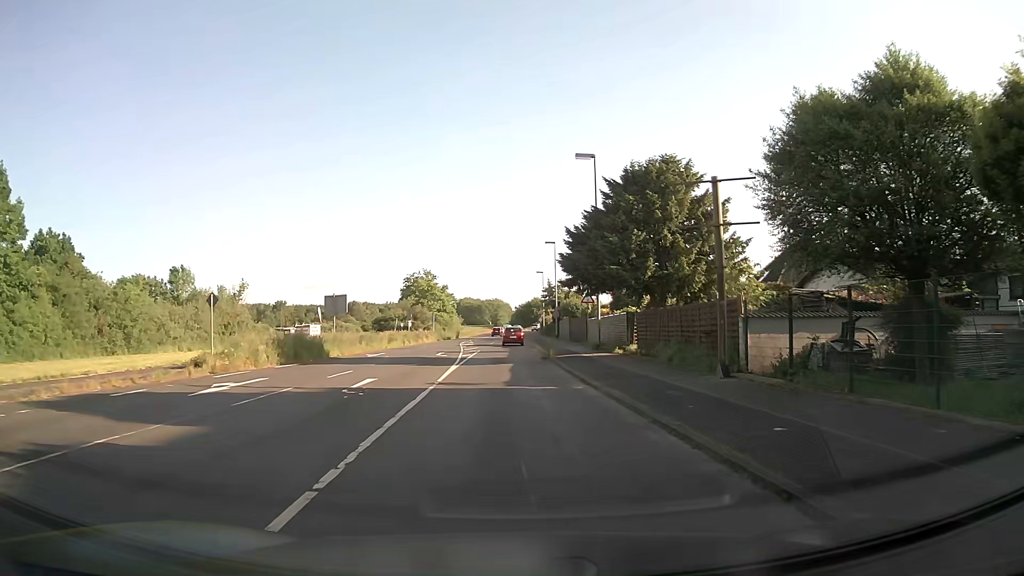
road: unclassified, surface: asphalt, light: Day
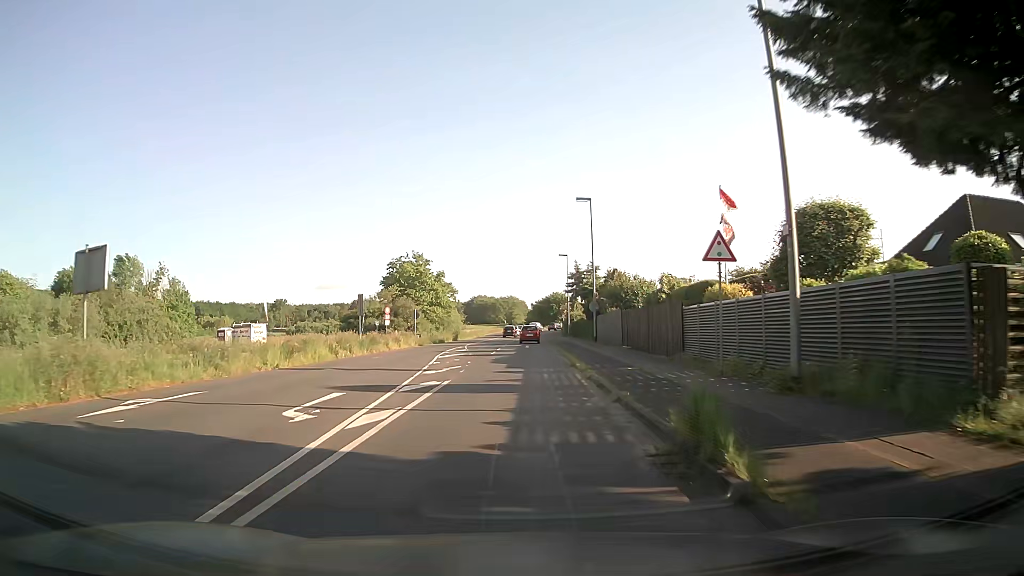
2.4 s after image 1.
(-0.1, +24.9) m; -1°
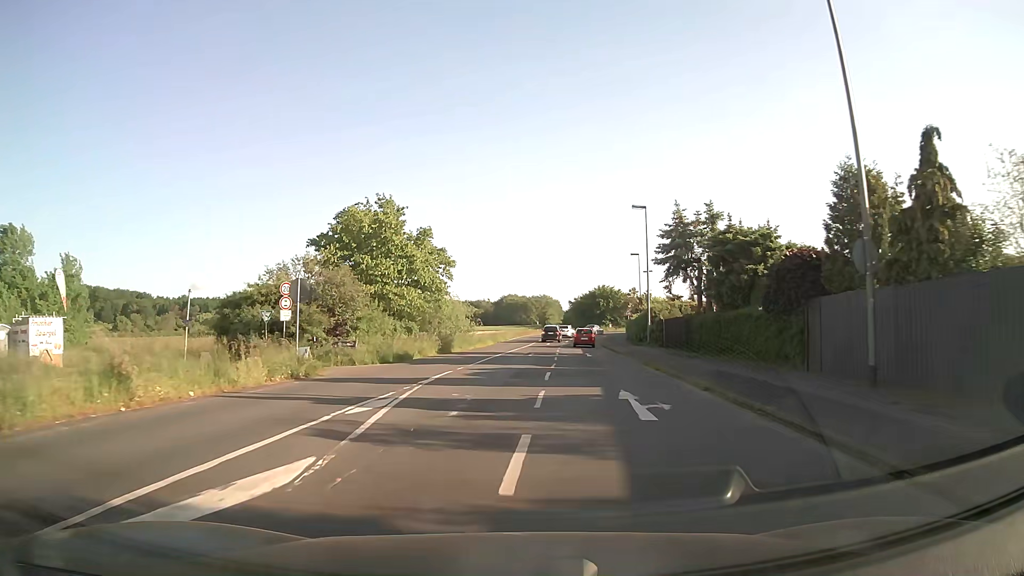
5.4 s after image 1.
(-0.7, +36.0) m; -3°
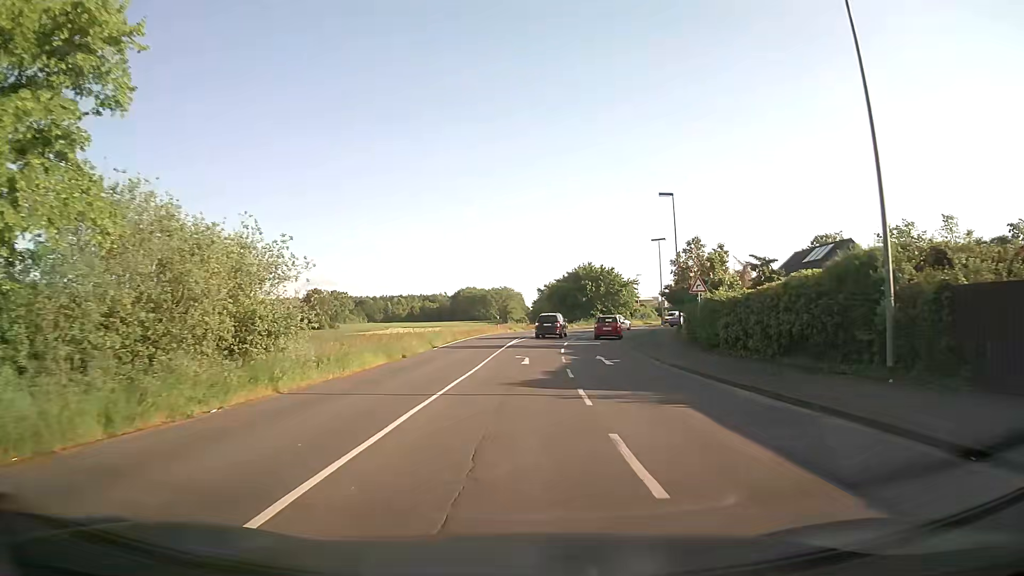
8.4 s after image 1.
(+1.0, +37.1) m; +4°
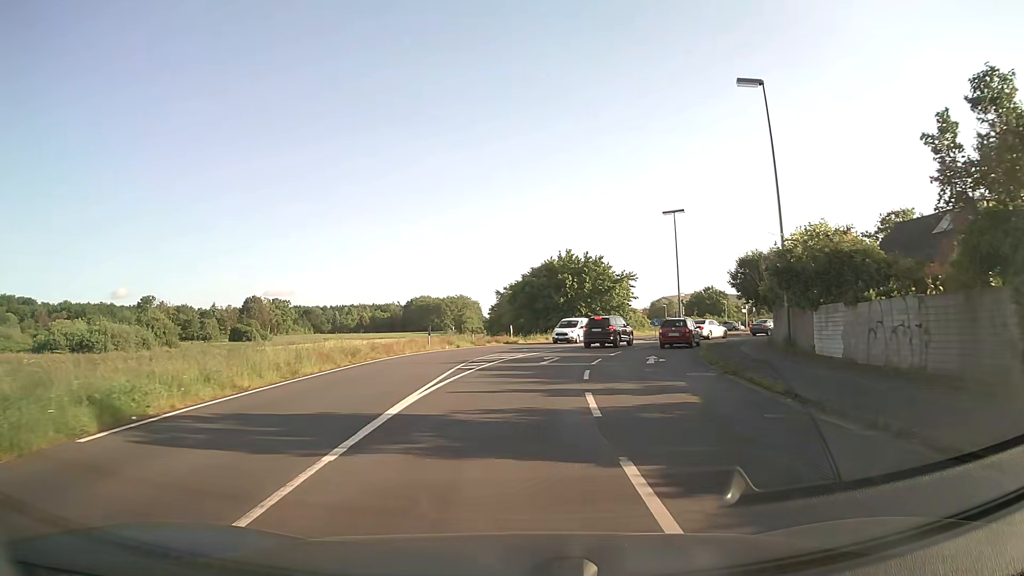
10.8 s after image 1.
(+0.5, +25.8) m; +3°
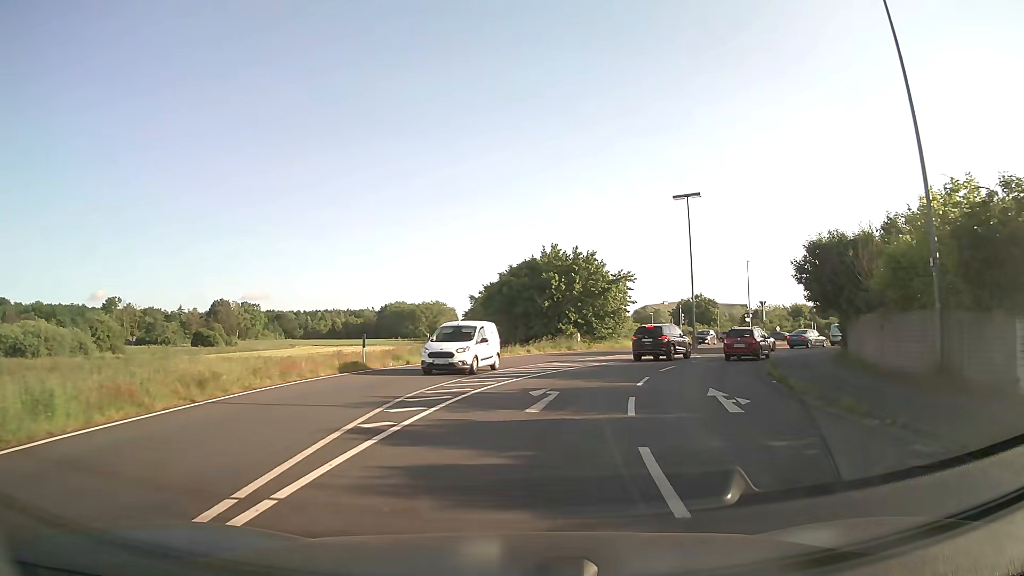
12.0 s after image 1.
(+0.1, +10.7) m; +2°
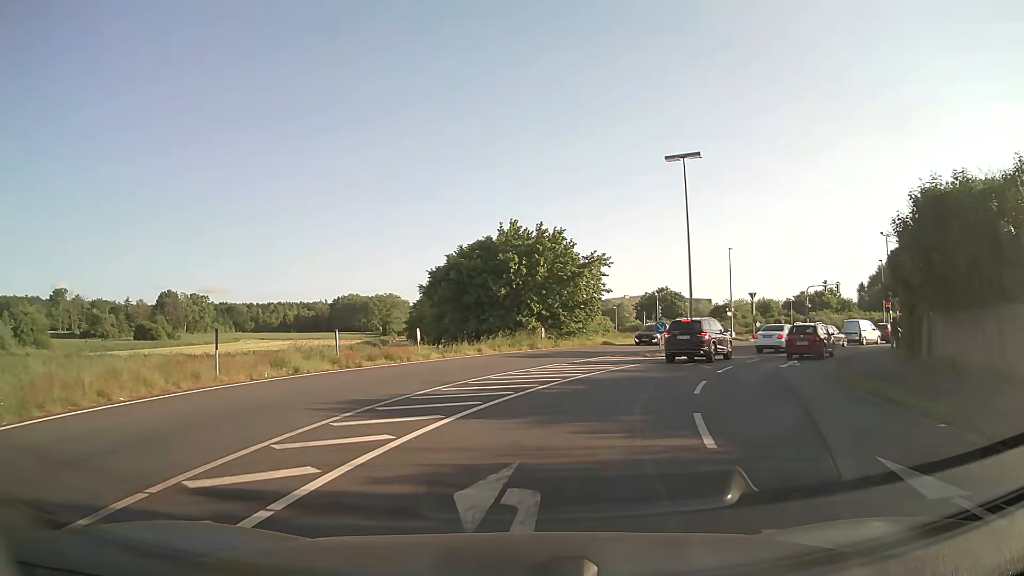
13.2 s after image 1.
(+0.3, +9.6) m; +4°
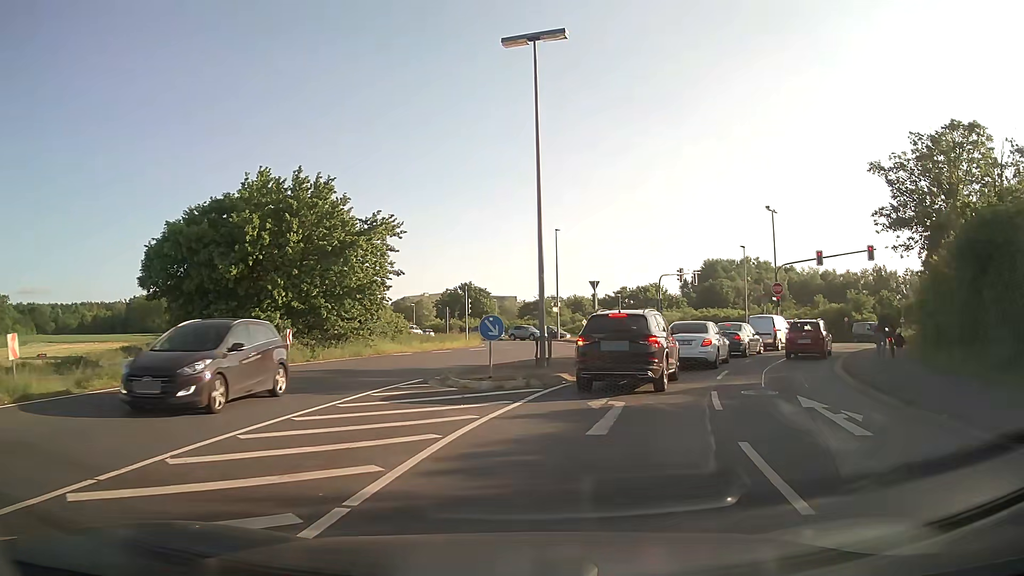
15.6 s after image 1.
(+2.0, +15.1) m; +17°
(+1, +10) (+3, +20) (+8, +28) (+14, +37) (+20, +44) (+23, +54) (+21, +63) (+15, +71) (+8, +78) (+1, +85) m
